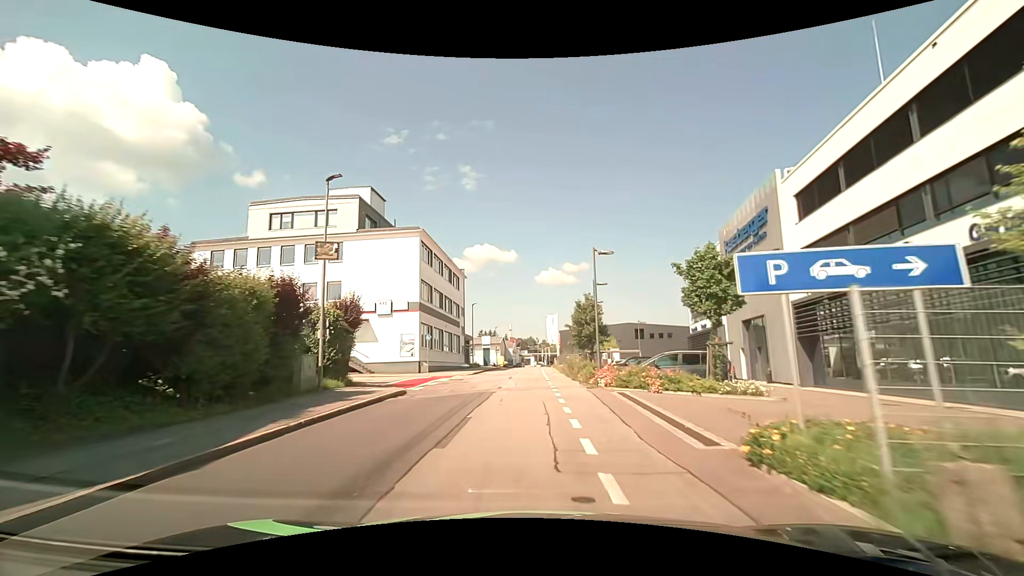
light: Day
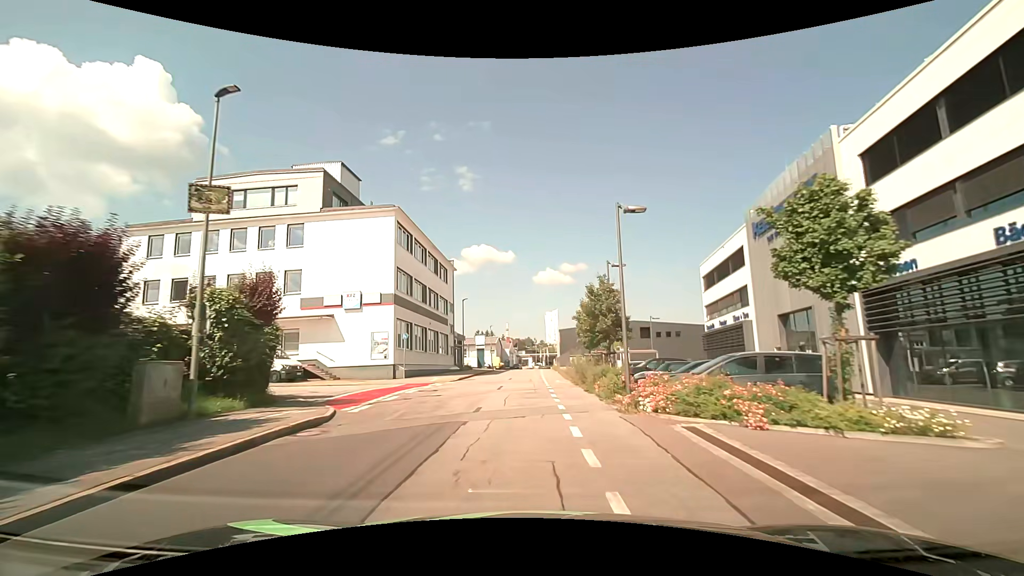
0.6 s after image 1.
(0.0, +6.9) m; +1°
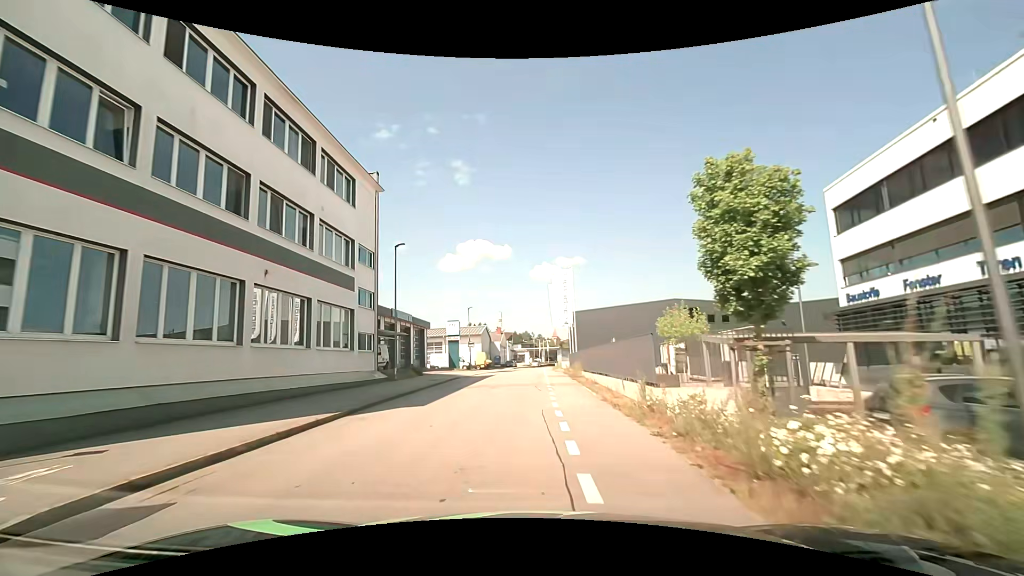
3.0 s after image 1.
(+0.2, +27.7) m; 0°
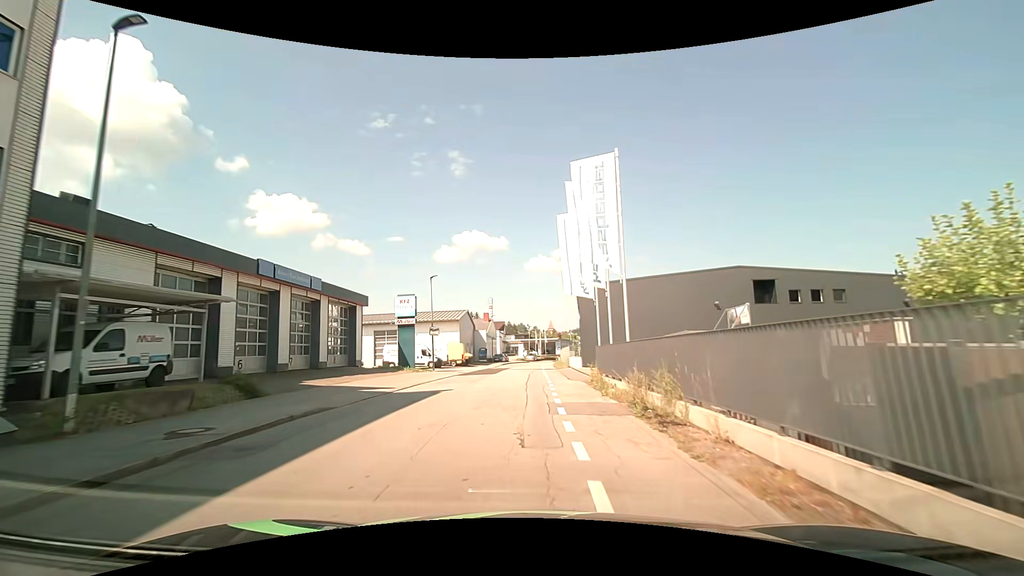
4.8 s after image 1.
(+0.4, +20.6) m; +1°
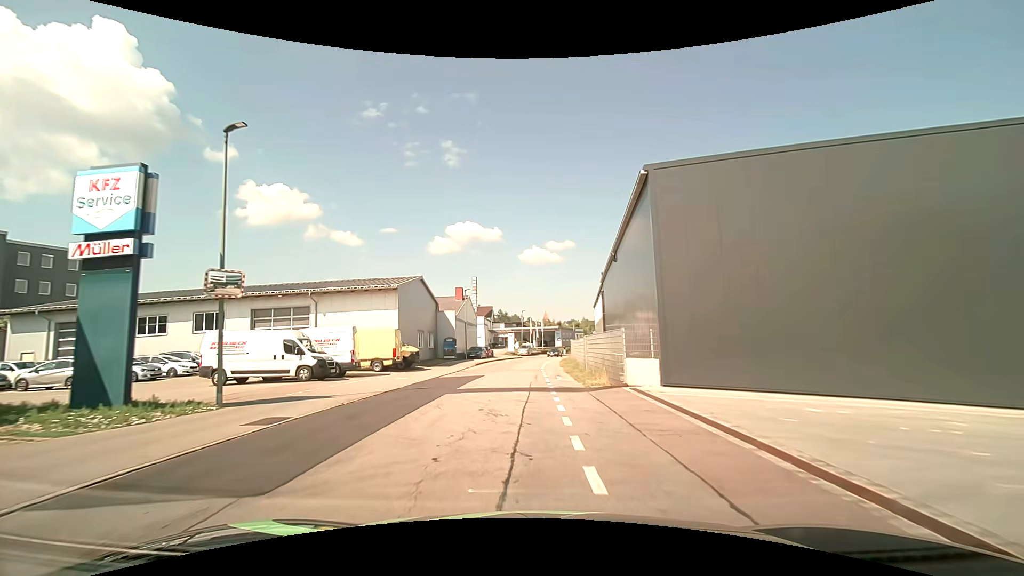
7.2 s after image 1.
(0.0, +27.5) m; 0°
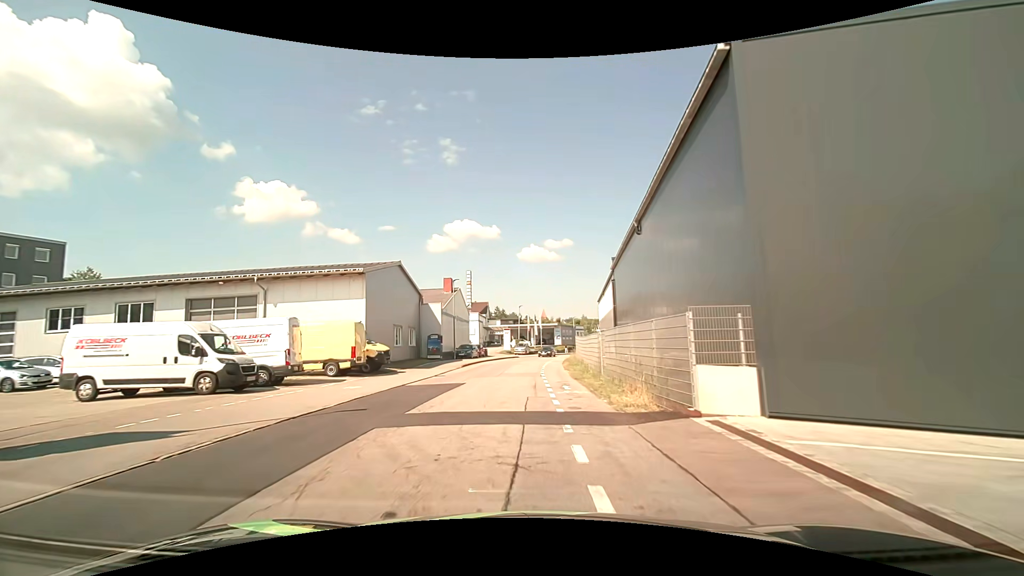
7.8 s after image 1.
(0.0, +6.9) m; 0°
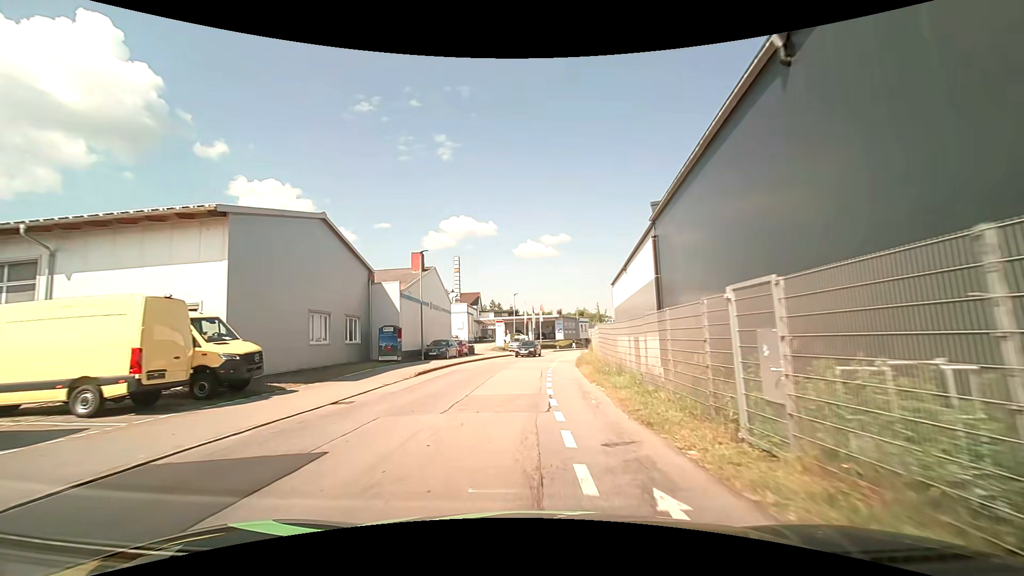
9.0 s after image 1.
(0.0, +13.5) m; +2°
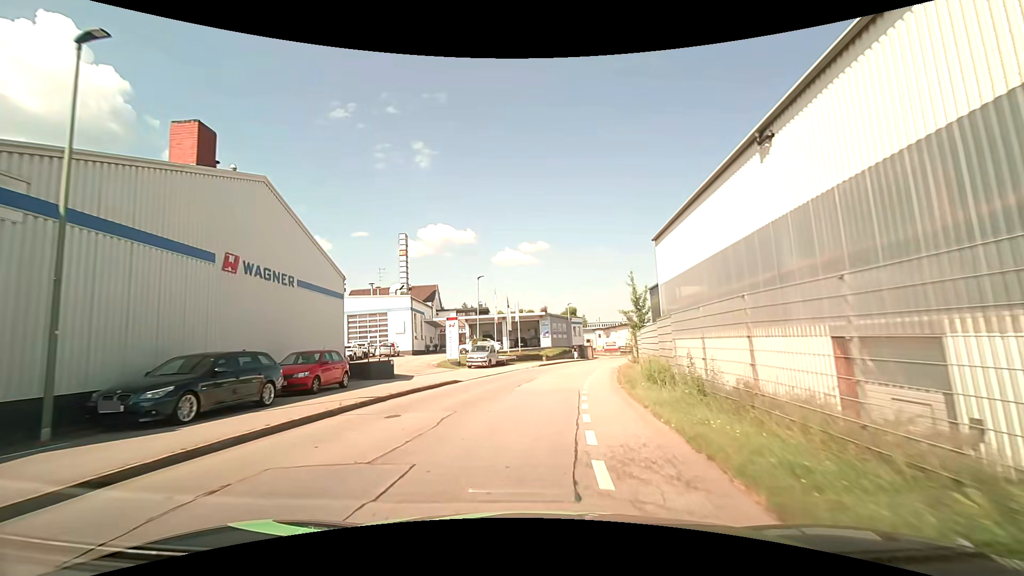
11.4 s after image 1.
(0.0, +25.9) m; +1°
(0, +10) (+1, +20) (+2, +30) (+4, +40) (+6, +49) (+9, +59) (+12, +69) (+16, +78) (+20, +87) (+24, +96) m
